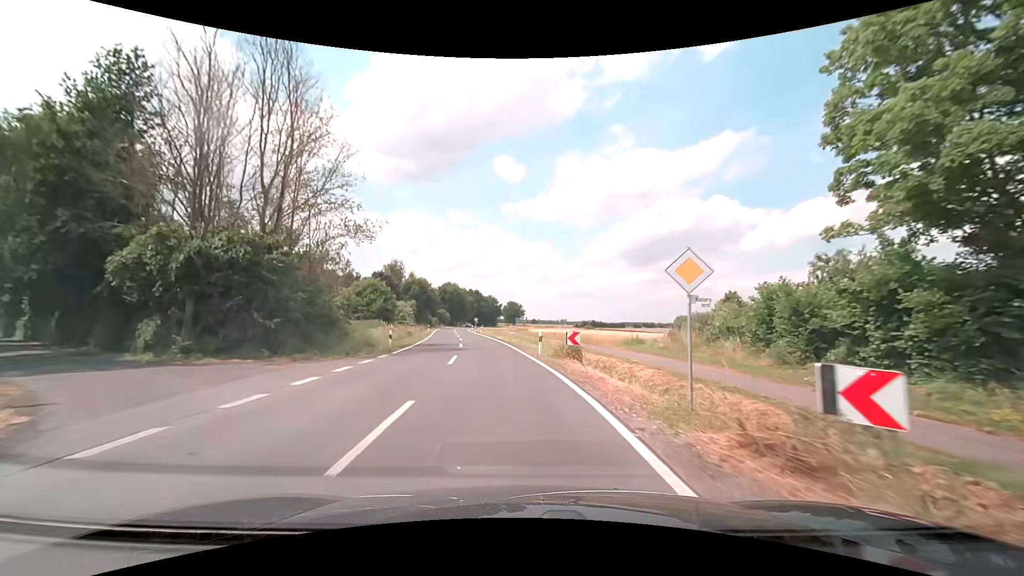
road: secondary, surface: asphalt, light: Day
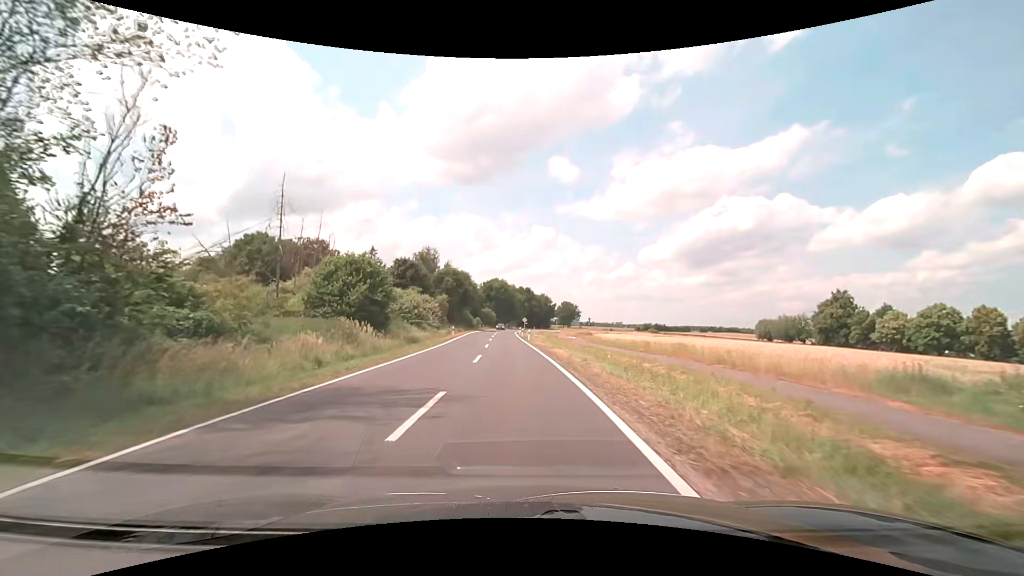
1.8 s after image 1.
(-1.2, +22.8) m; -6°
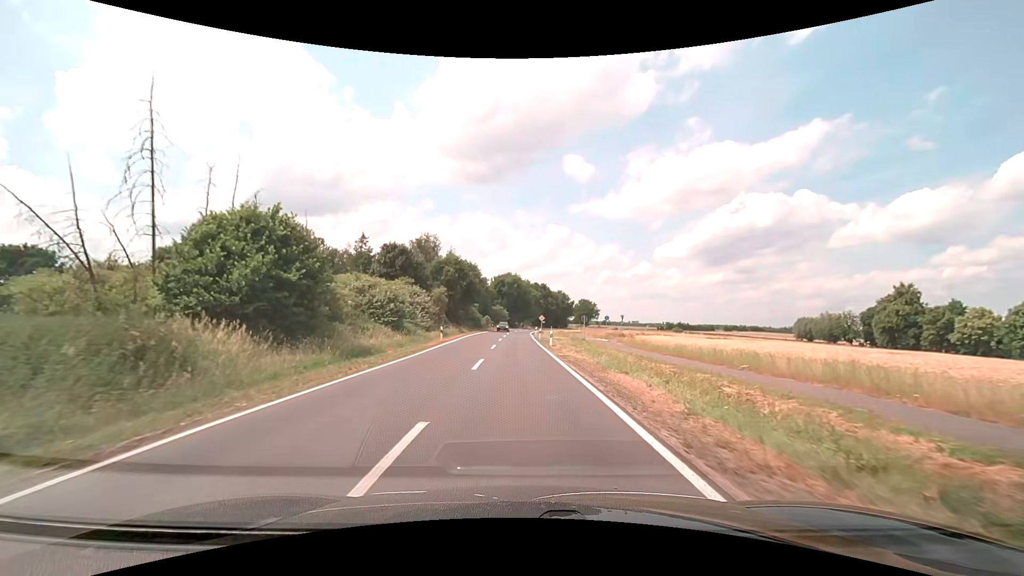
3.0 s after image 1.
(-0.4, +15.2) m; -2°
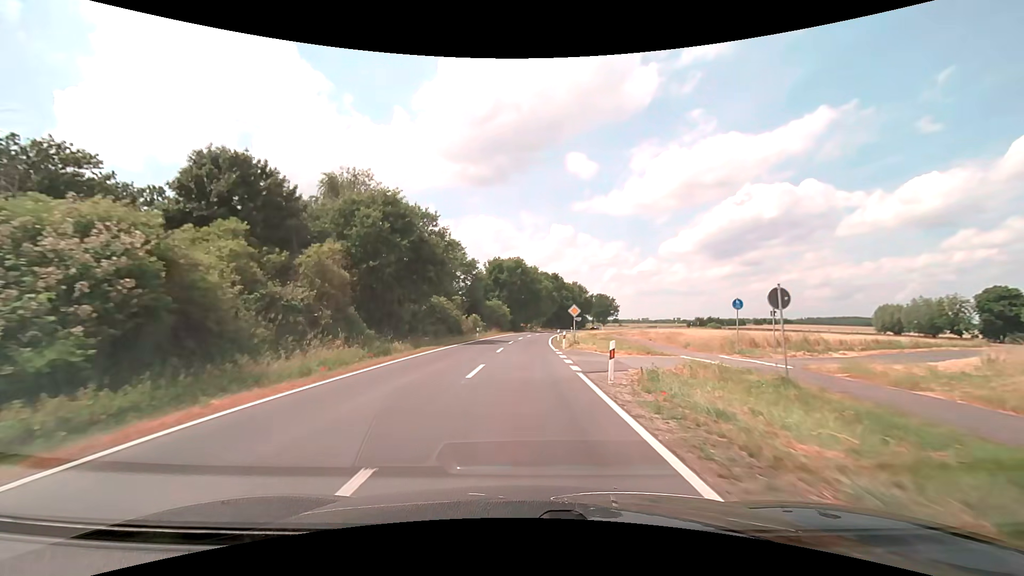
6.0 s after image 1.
(-0.3, +38.2) m; -1°
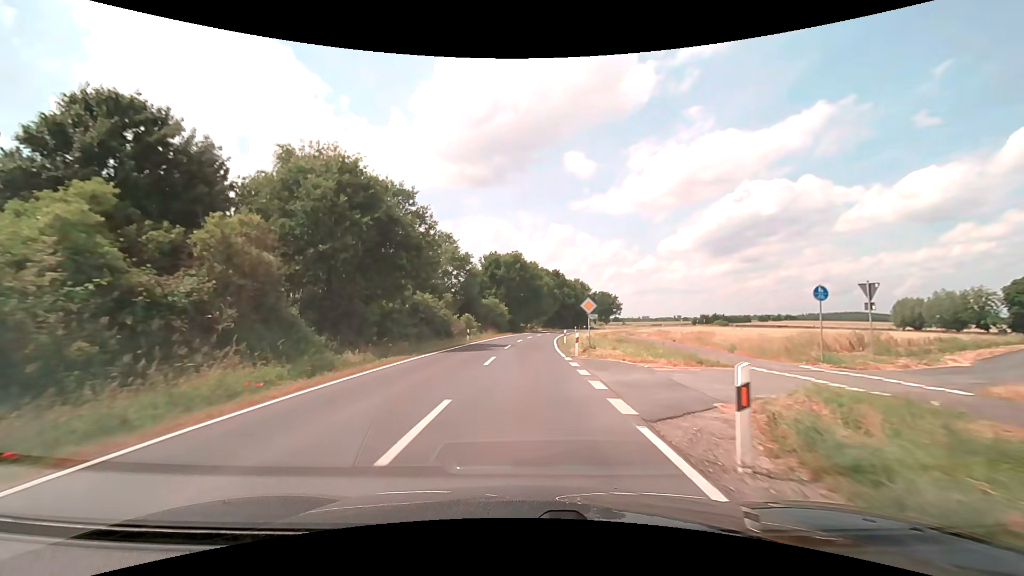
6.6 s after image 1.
(0.0, +7.7) m; 0°
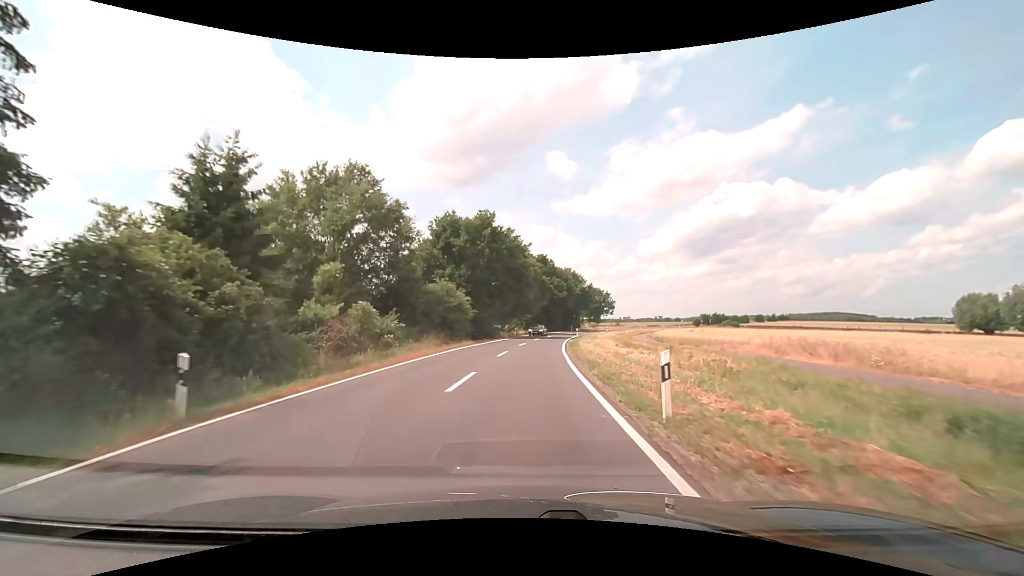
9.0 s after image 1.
(+0.5, +30.6) m; +2°
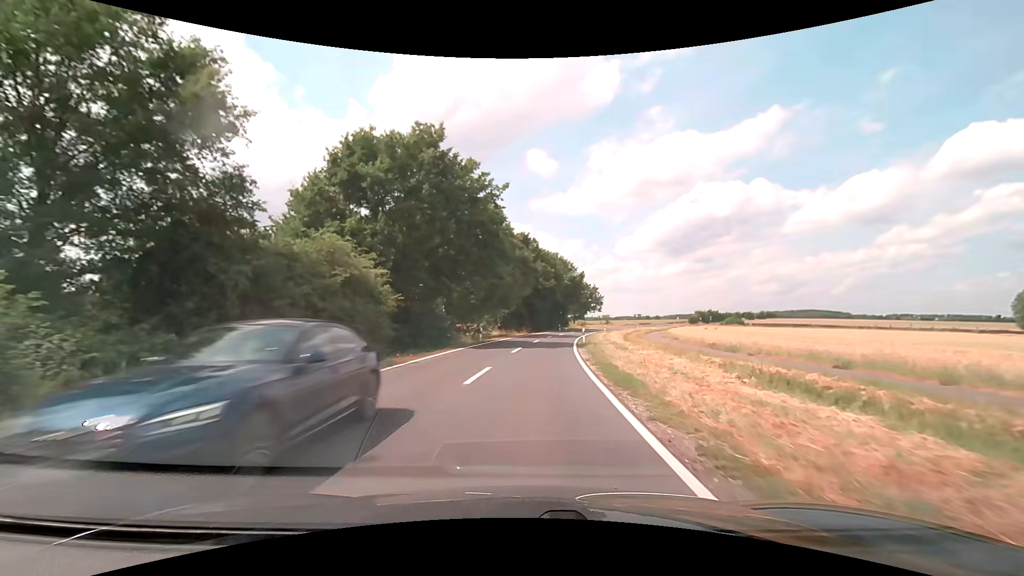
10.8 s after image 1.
(+0.6, +23.1) m; +3°
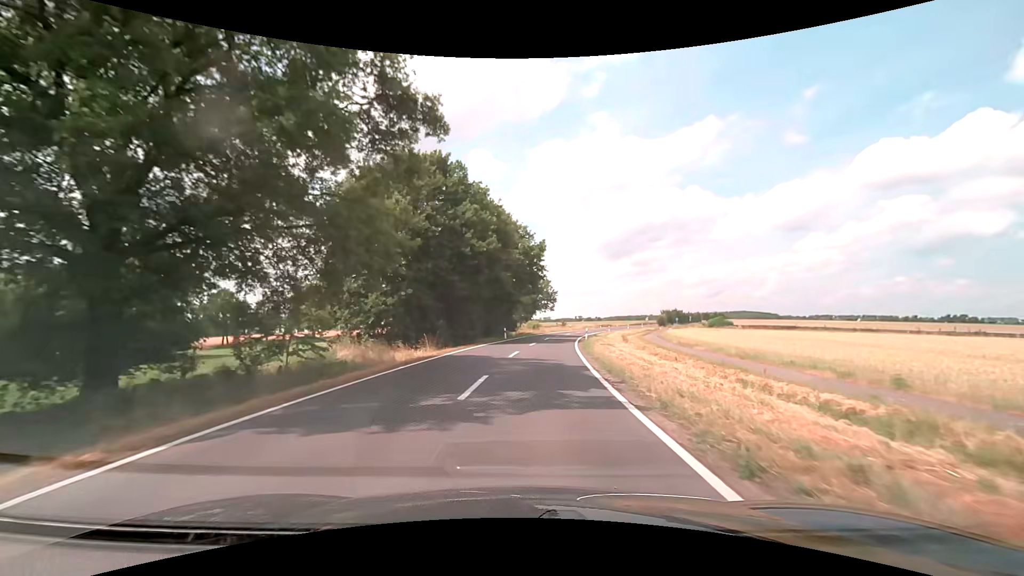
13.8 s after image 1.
(+2.0, +38.0) m; +7°
(0, +10) (+1, +20) (+1, +30) (+3, +40) (+4, +50) (+5, +60) (+7, +70) (+9, +79) (+12, +89) (+14, +99) m
